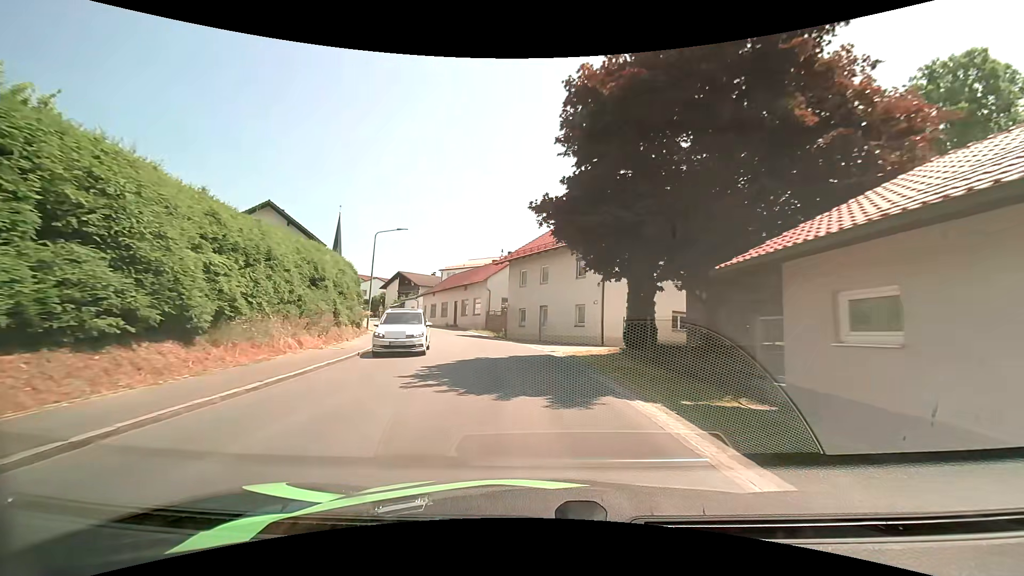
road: secondary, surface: asphalt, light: Day
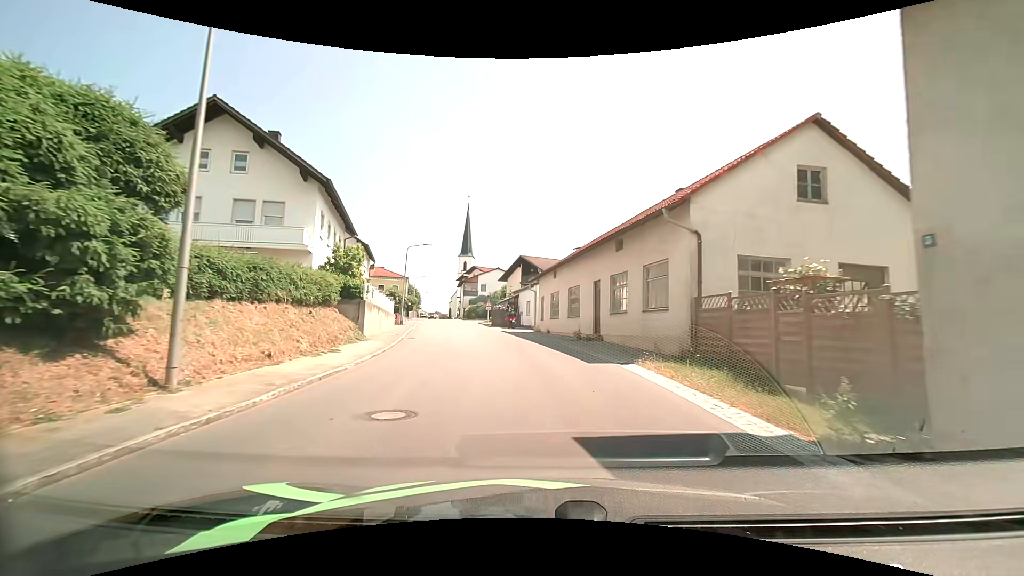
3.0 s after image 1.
(-4.1, +29.6) m; -17°
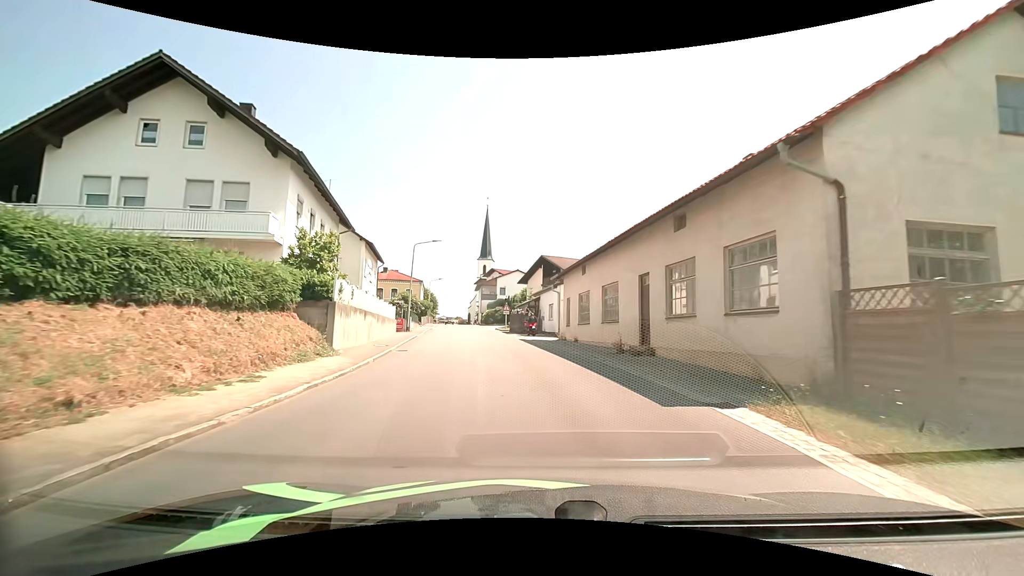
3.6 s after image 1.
(-0.1, +5.7) m; -3°
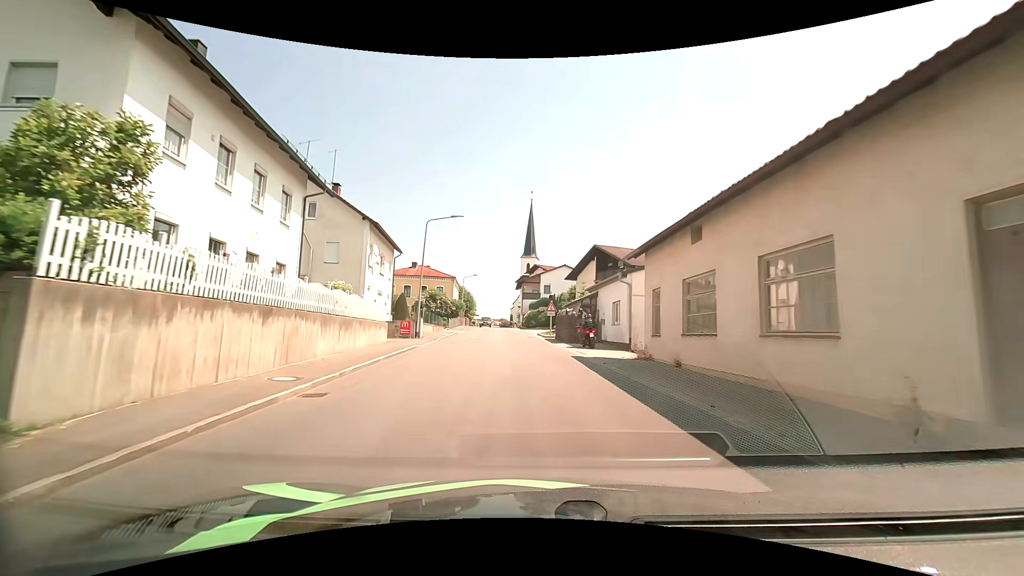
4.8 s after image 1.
(-0.5, +11.6) m; -5°
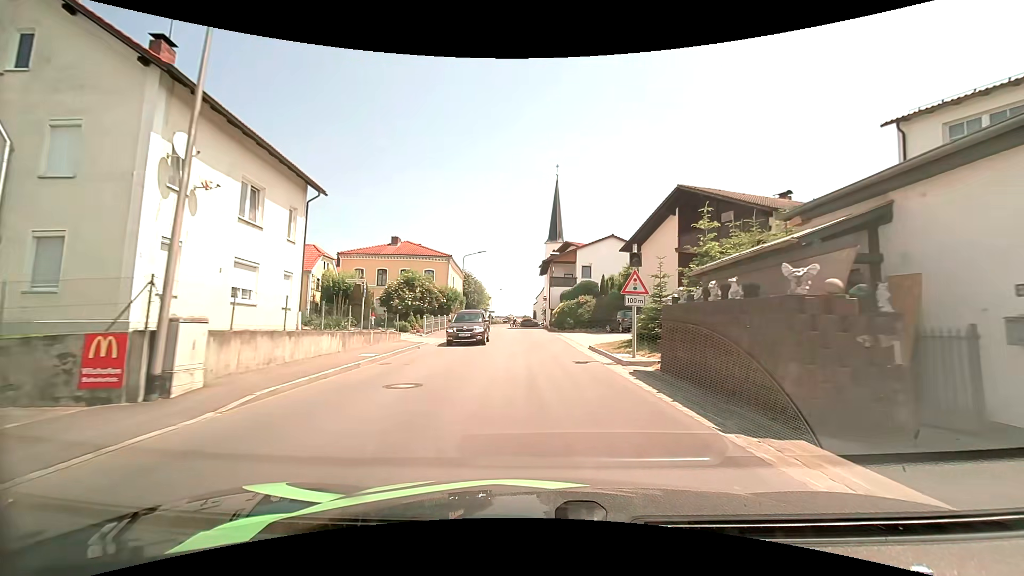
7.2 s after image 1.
(-1.2, +23.4) m; -4°
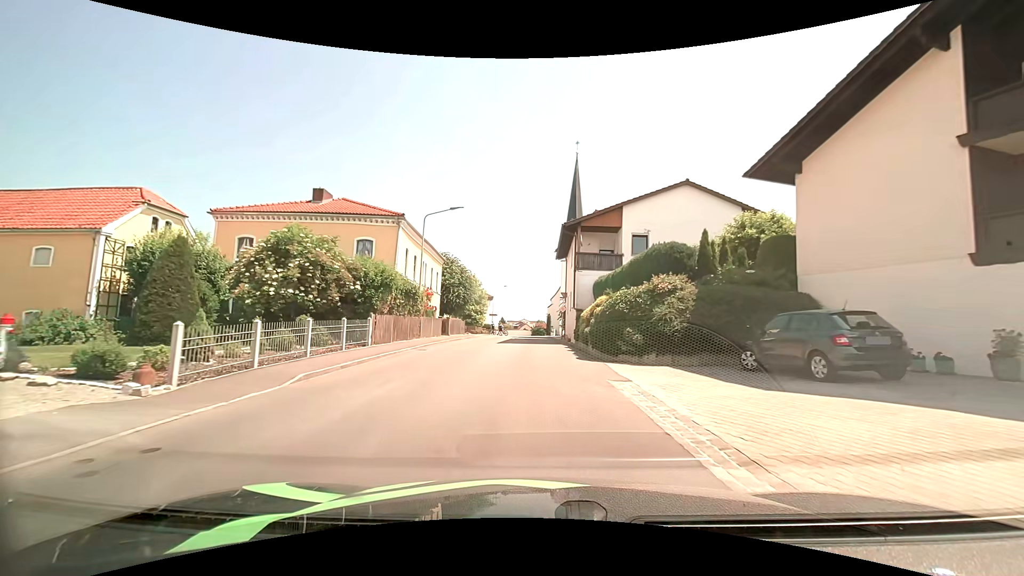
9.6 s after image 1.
(+0.2, +21.6) m; -1°
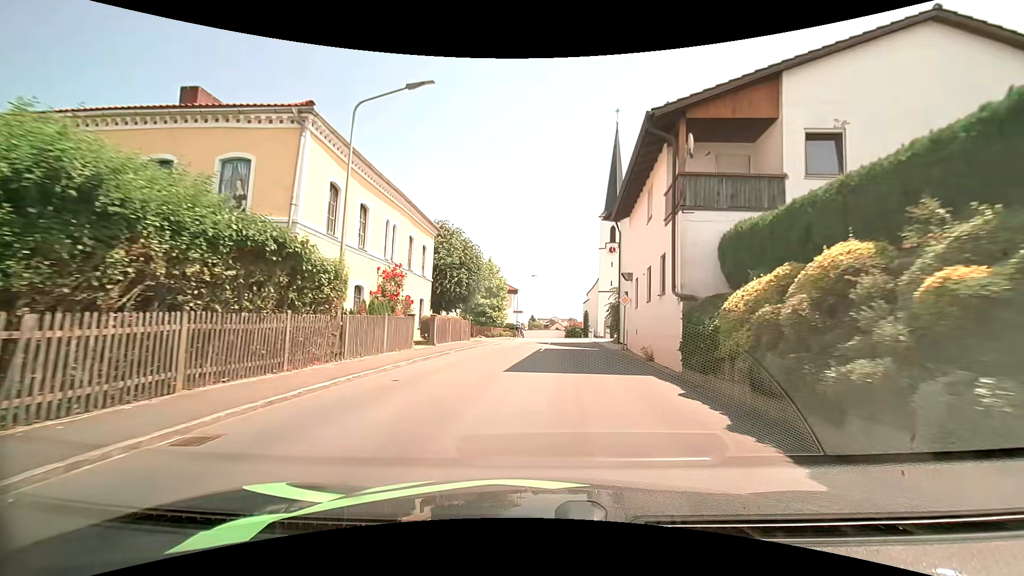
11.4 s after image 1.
(-0.5, +15.3) m; -4°
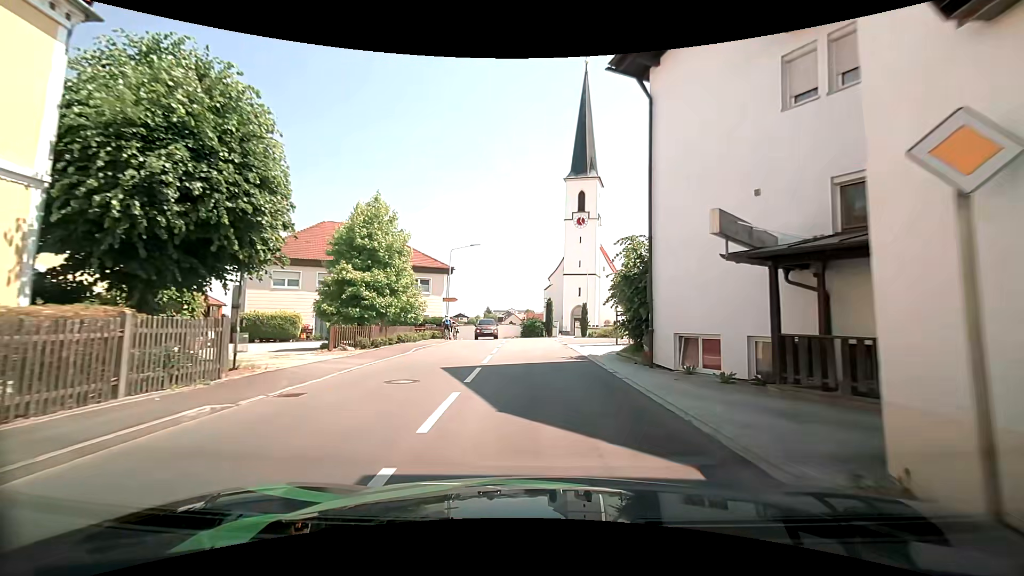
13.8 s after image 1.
(+1.2, +20.9) m; +7°
(0, +10) (-1, +20) (-1, +30) (-2, +40) (-5, +50) (-9, +58) (-15, +67) (-20, +75) (-24, +85) (-26, +94) m
